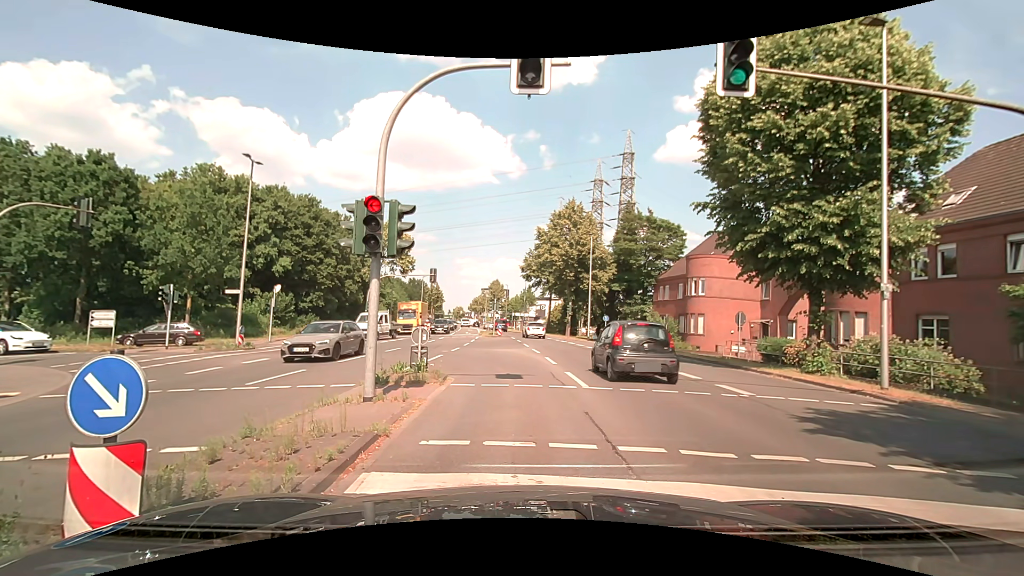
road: secondary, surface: asphalt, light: Day
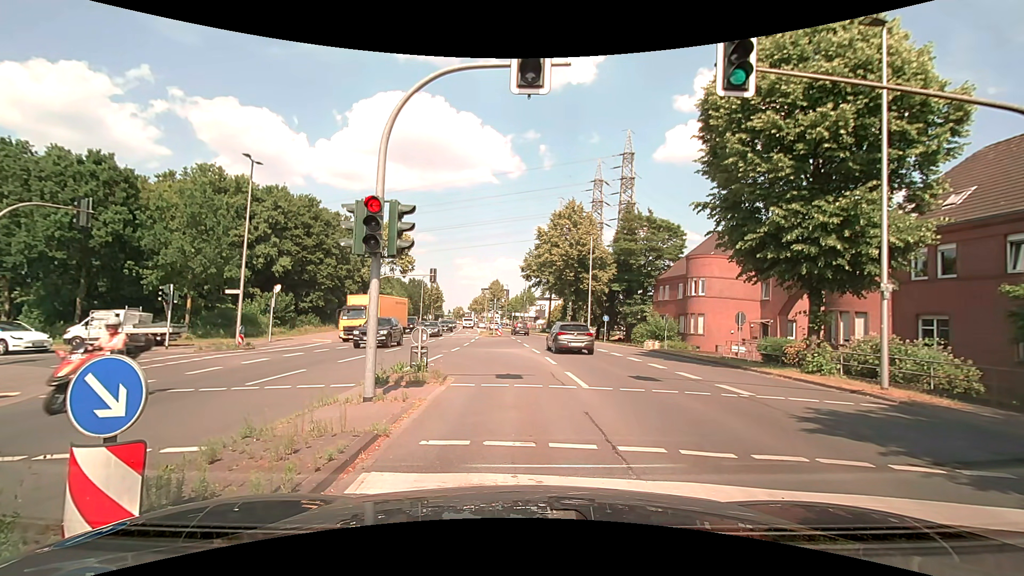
(0.0, 0.0) m; 0°
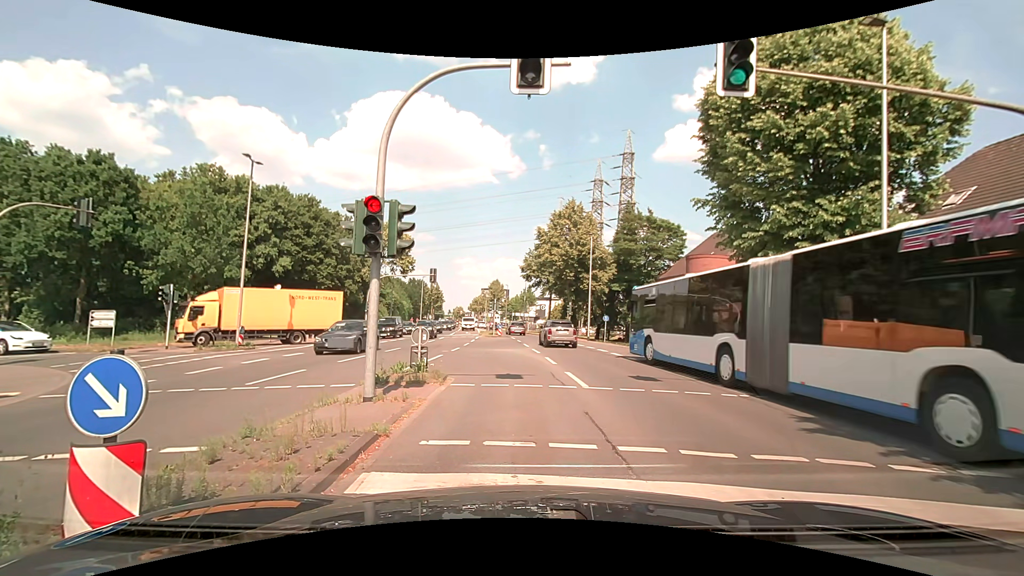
(0.0, 0.0) m; 0°
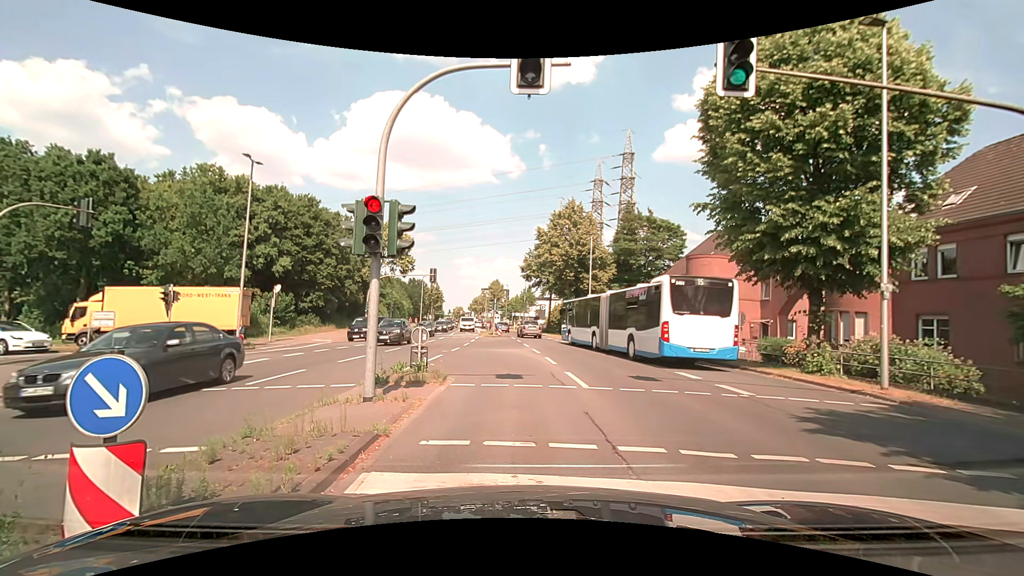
(0.0, 0.0) m; 0°
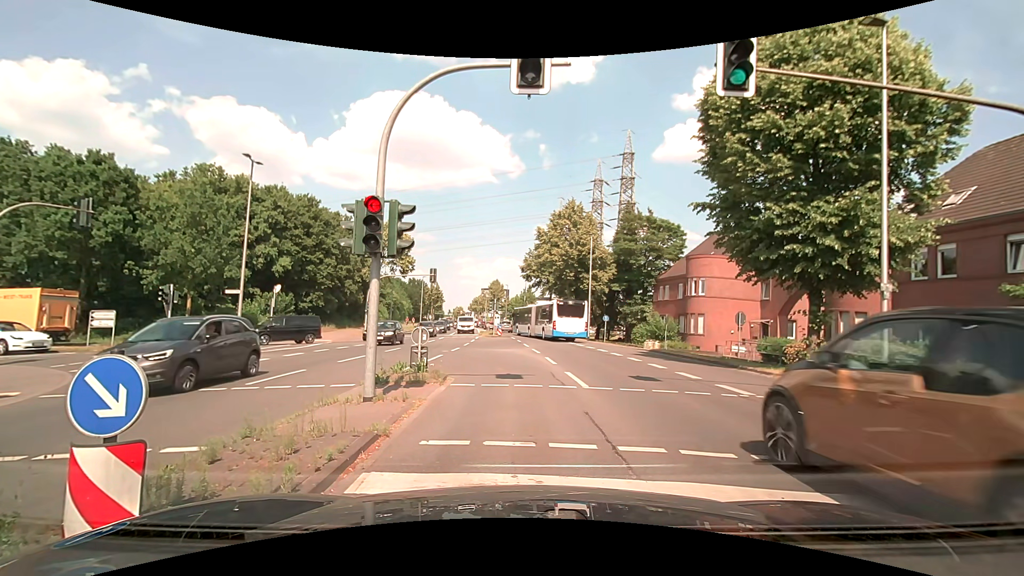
(0.0, 0.0) m; 0°
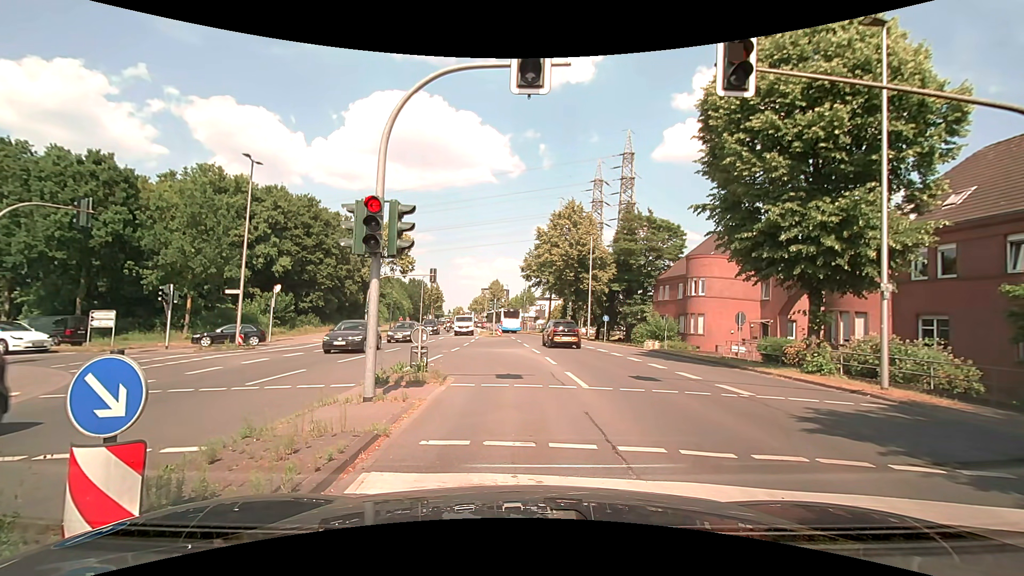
(0.0, 0.0) m; 0°
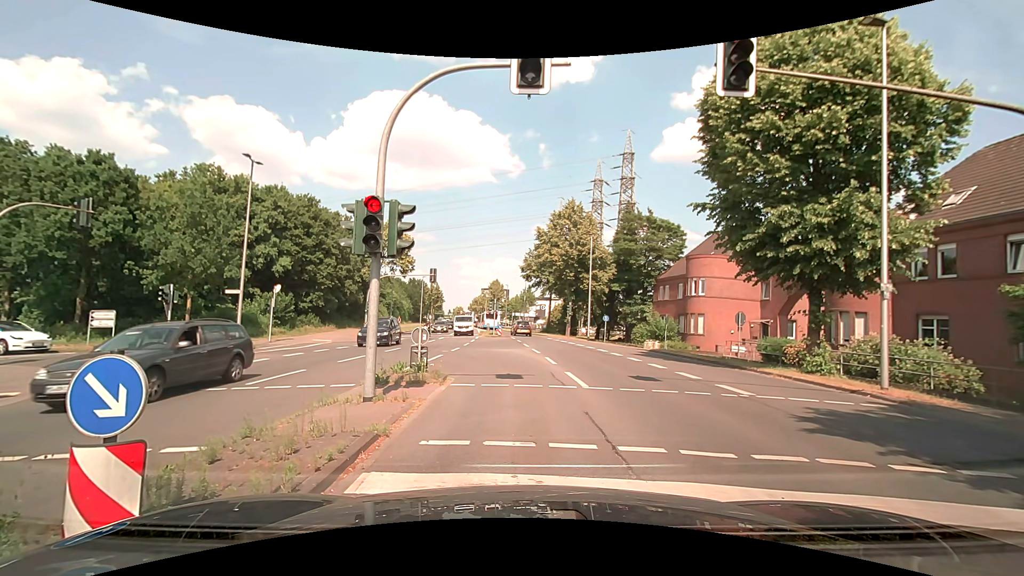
(0.0, 0.0) m; 0°
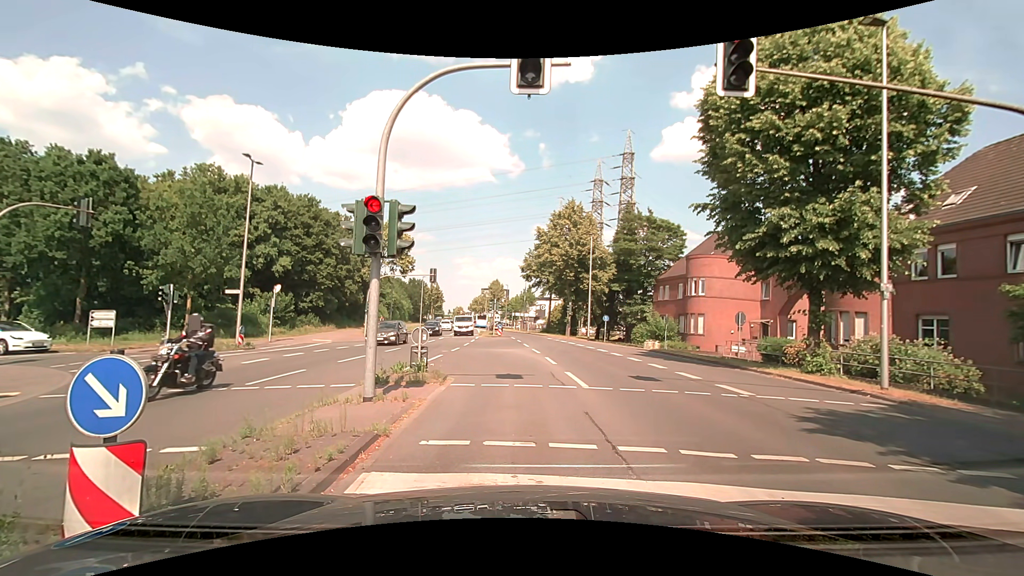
(0.0, 0.0) m; 0°
